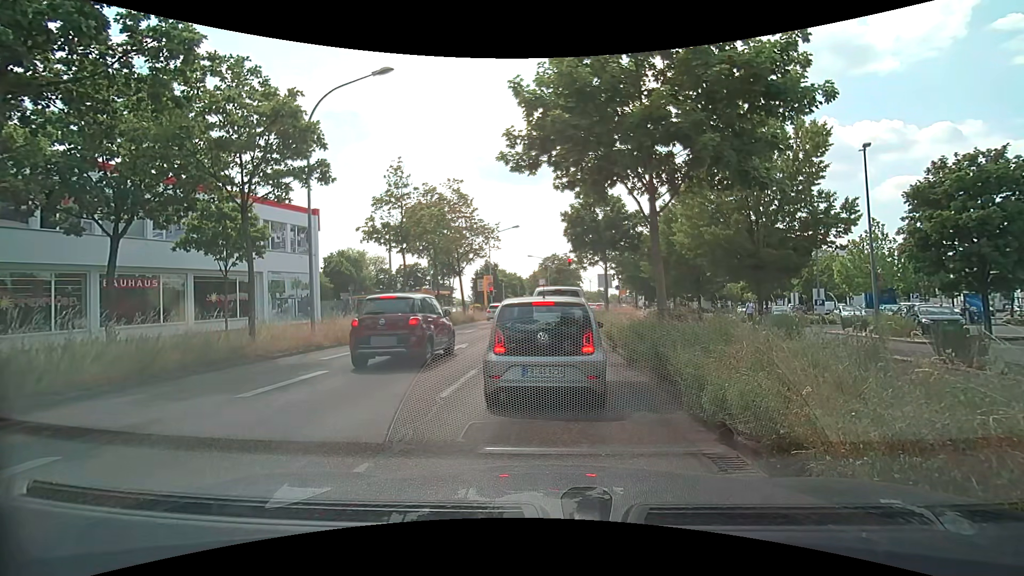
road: primary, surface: asphalt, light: Day
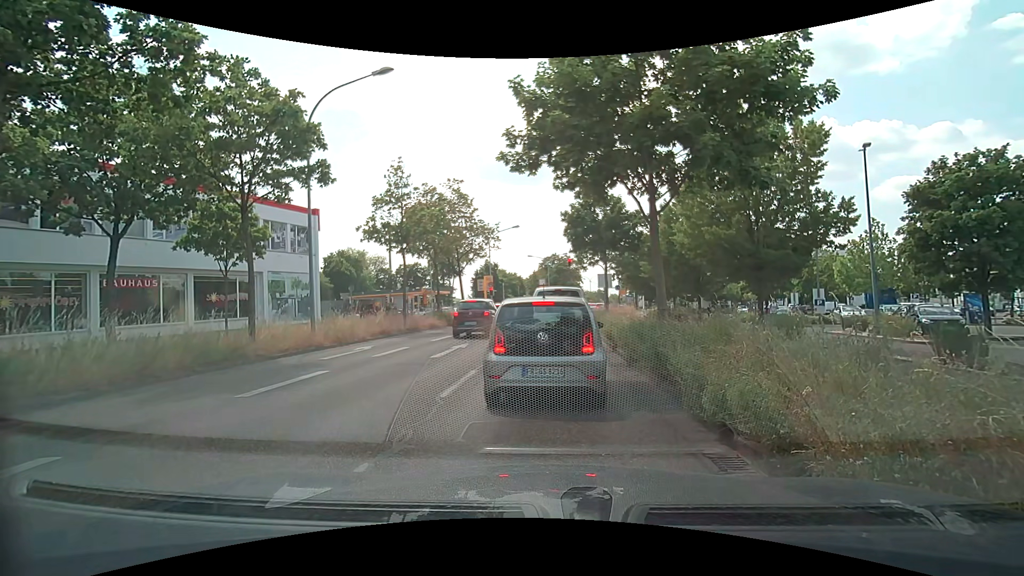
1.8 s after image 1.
(0.0, 0.0) m; 0°
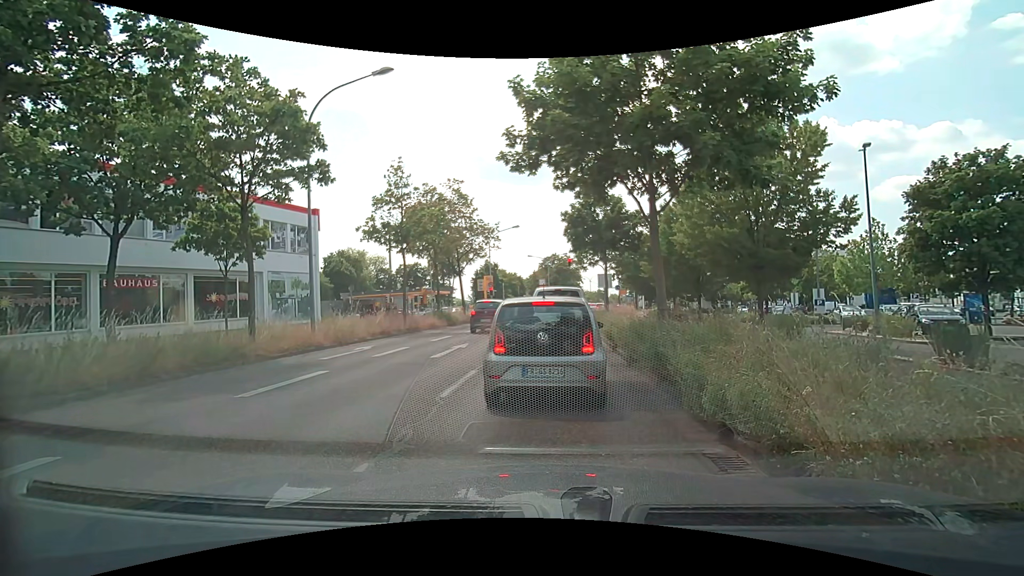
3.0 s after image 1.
(0.0, 0.0) m; 0°
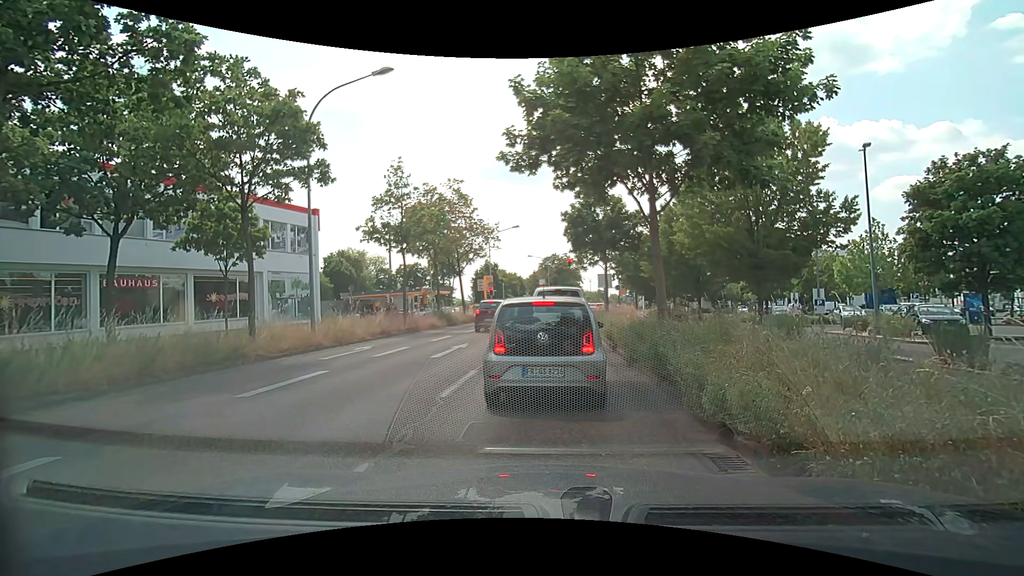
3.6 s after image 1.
(0.0, 0.0) m; 0°
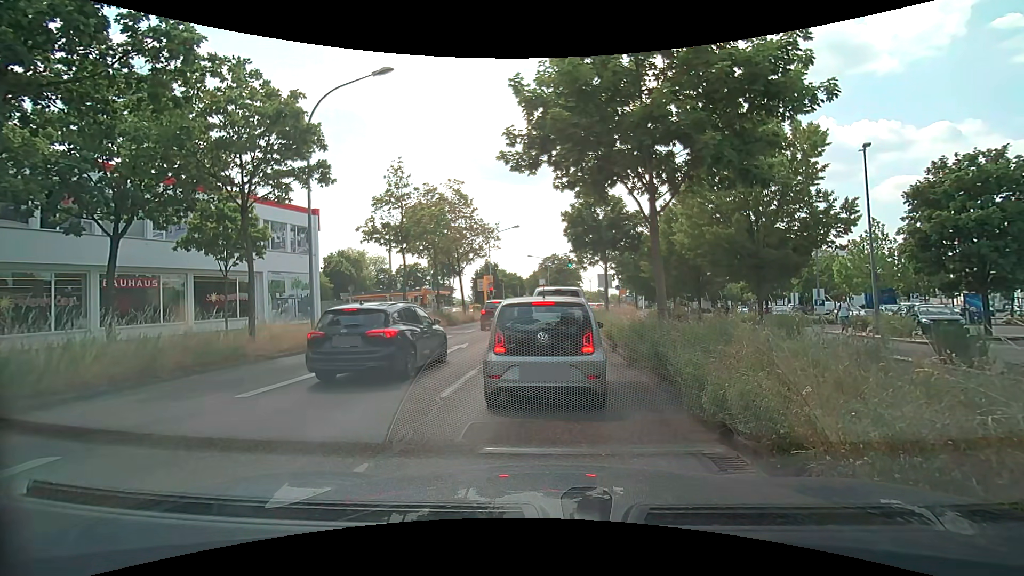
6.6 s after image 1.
(0.0, 0.0) m; 0°
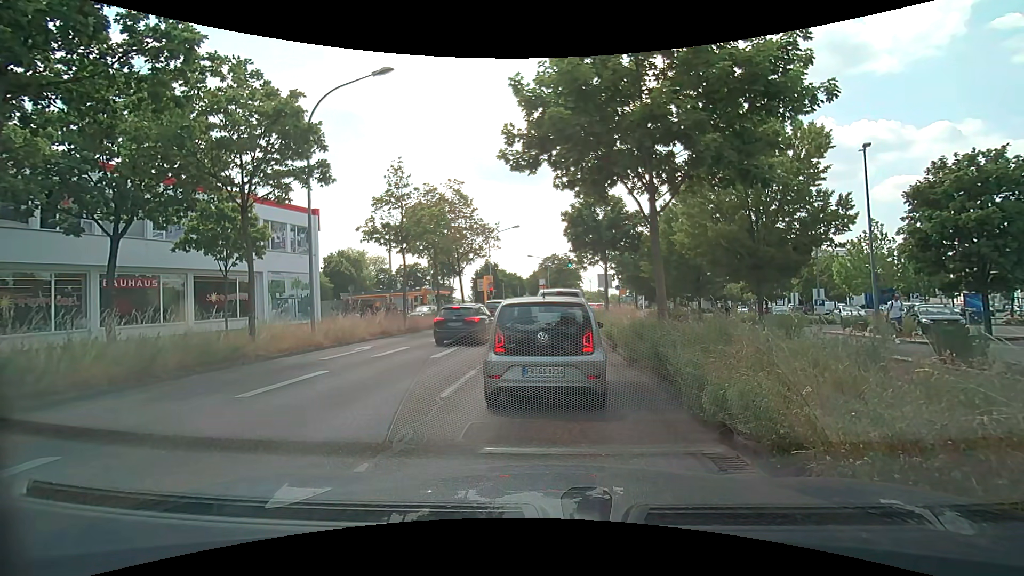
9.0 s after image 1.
(0.0, 0.0) m; 0°
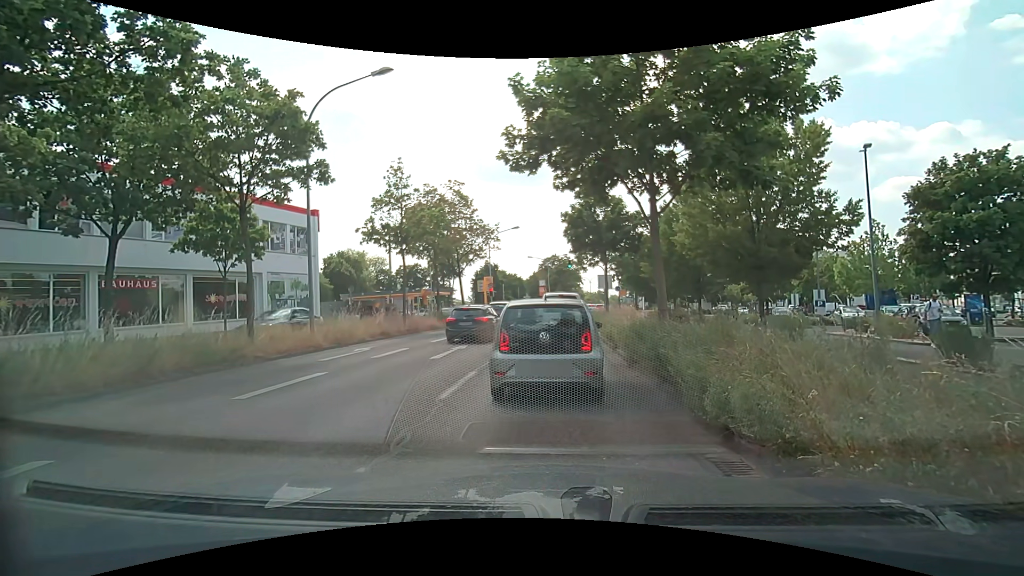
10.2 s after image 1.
(0.0, 0.0) m; 0°
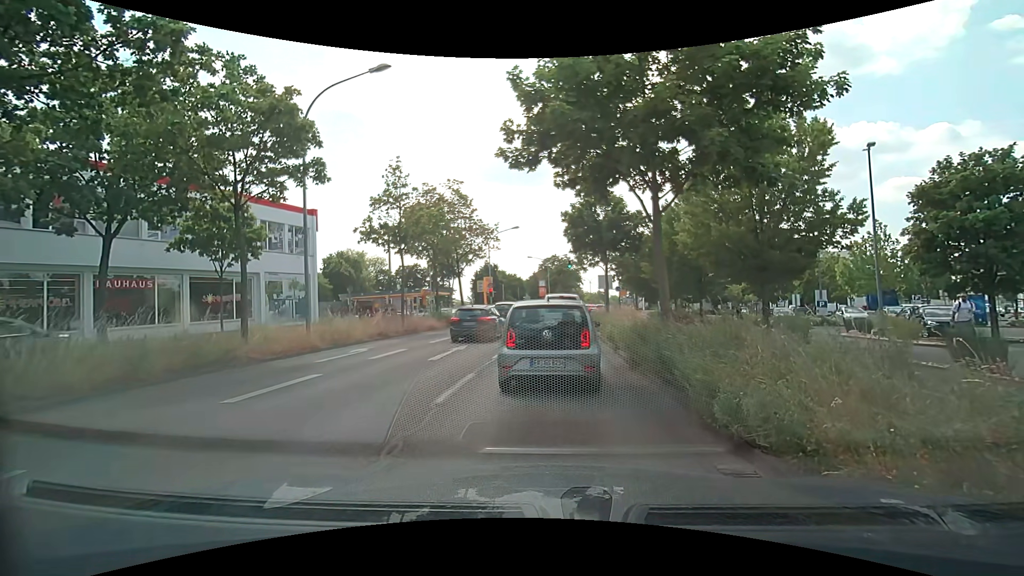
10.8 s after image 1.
(0.0, +0.3) m; 0°
